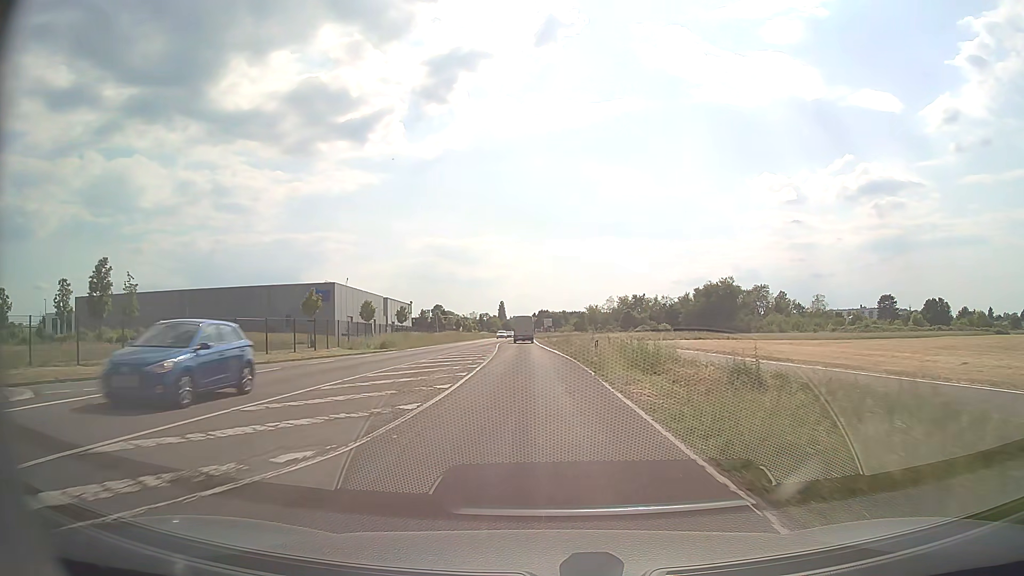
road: secondary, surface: asphalt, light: Day
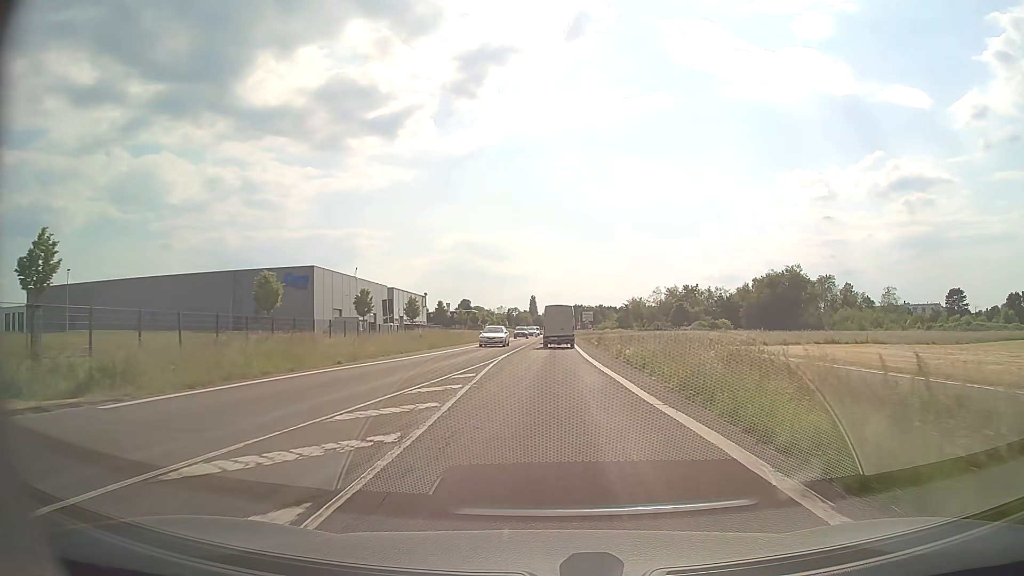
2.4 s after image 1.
(-1.0, +33.6) m; -3°
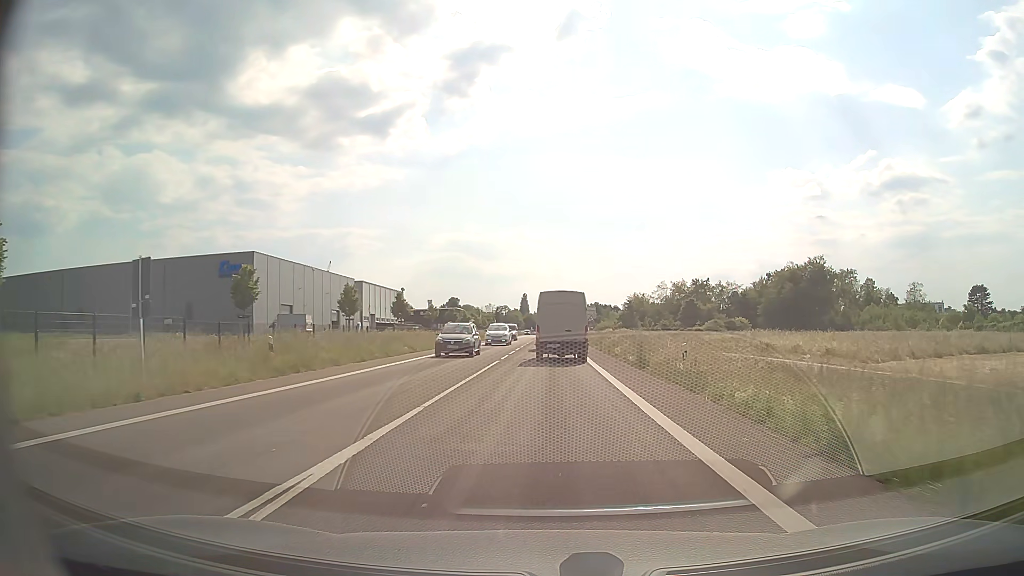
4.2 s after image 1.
(+0.1, +22.4) m; +1°
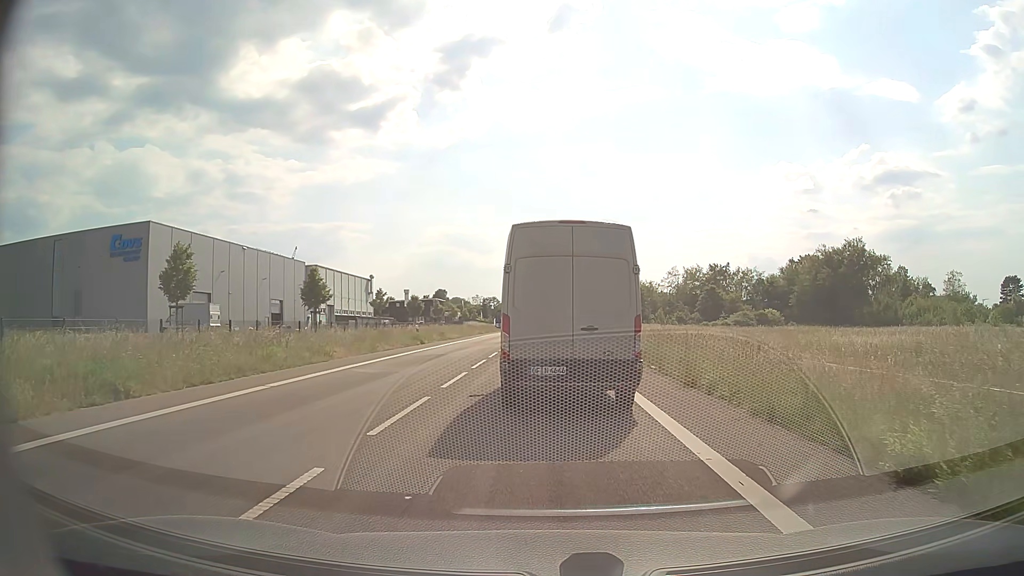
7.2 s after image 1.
(+0.2, +25.5) m; 0°
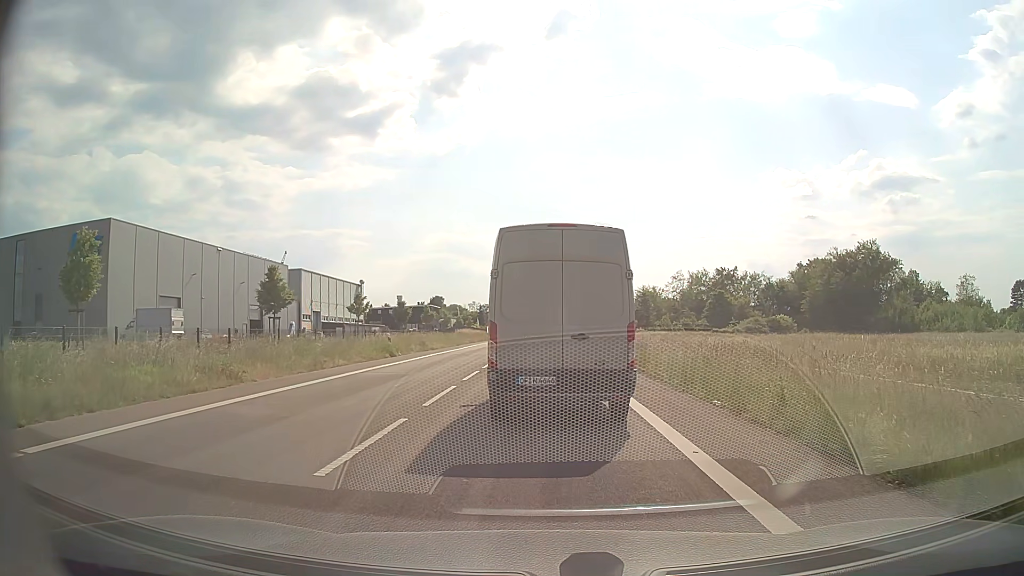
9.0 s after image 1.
(+0.1, +7.3) m; 0°
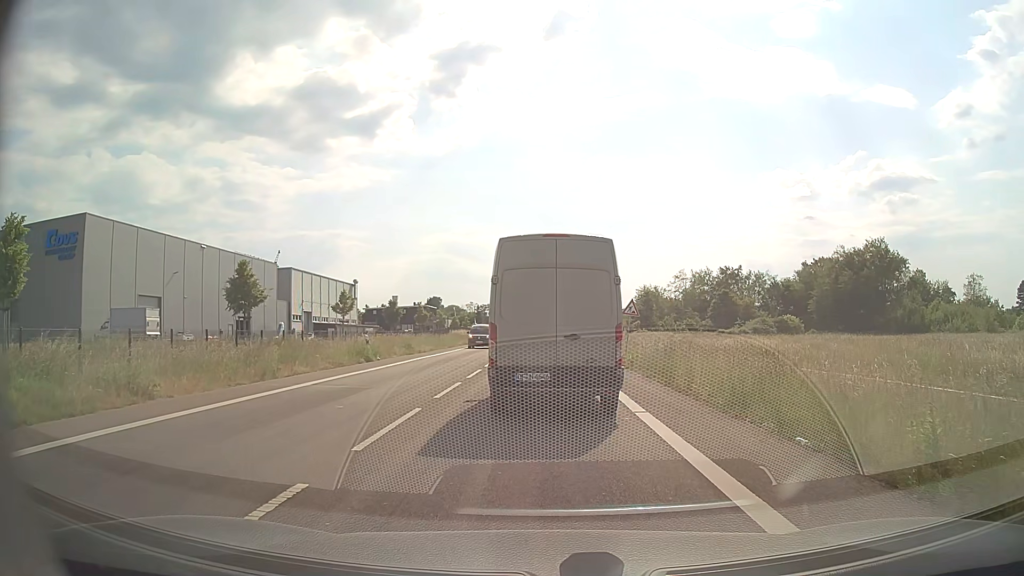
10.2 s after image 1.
(0.0, +4.3) m; 0°
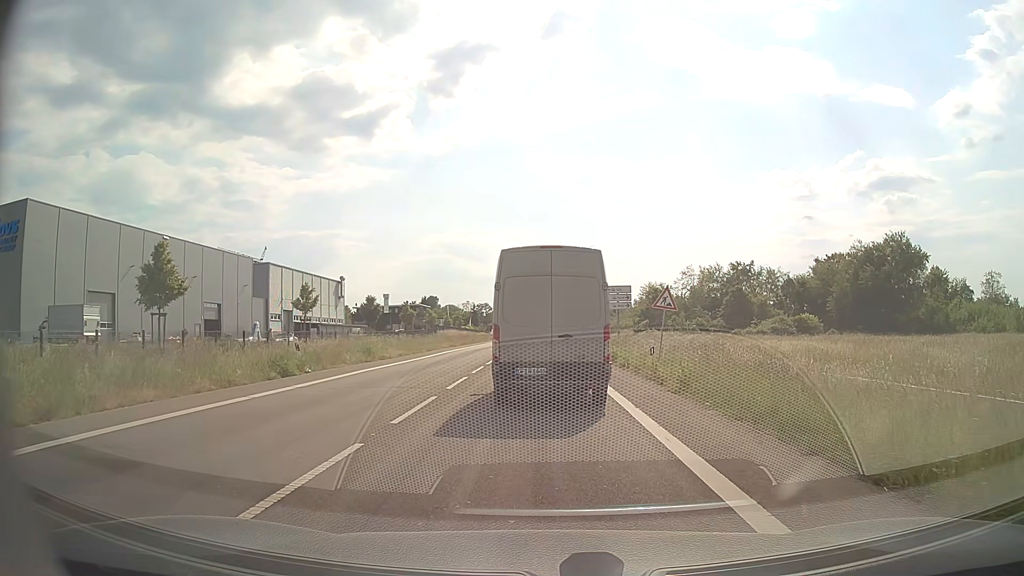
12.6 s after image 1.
(+0.1, +9.2) m; 0°
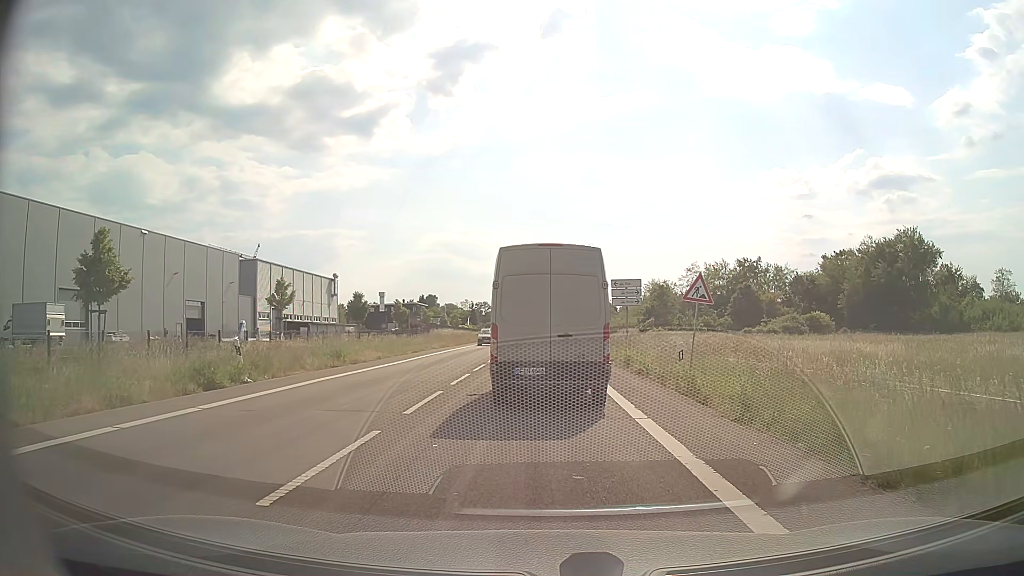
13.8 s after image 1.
(0.0, +4.7) m; 0°
